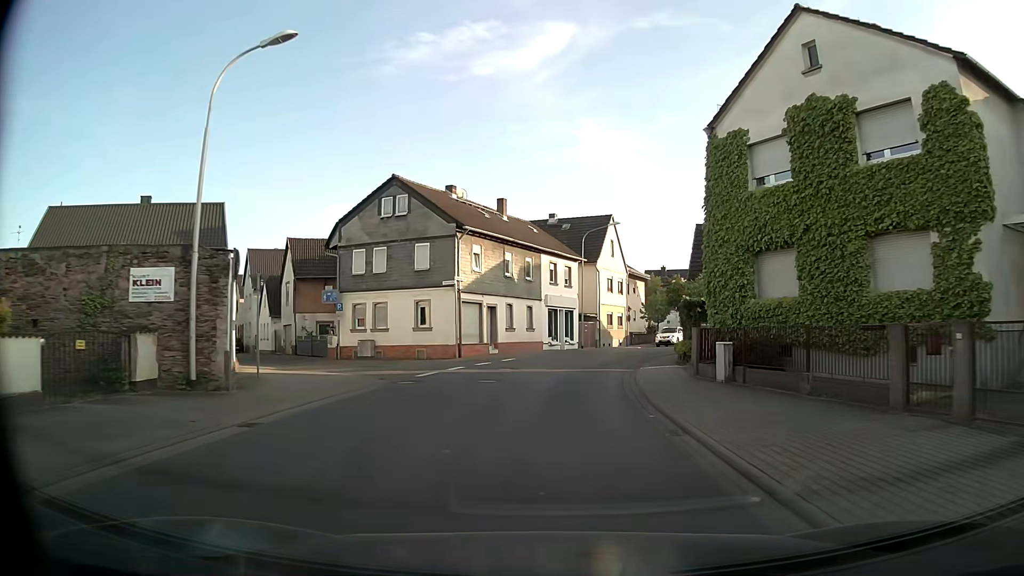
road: tertiary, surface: asphalt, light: Day
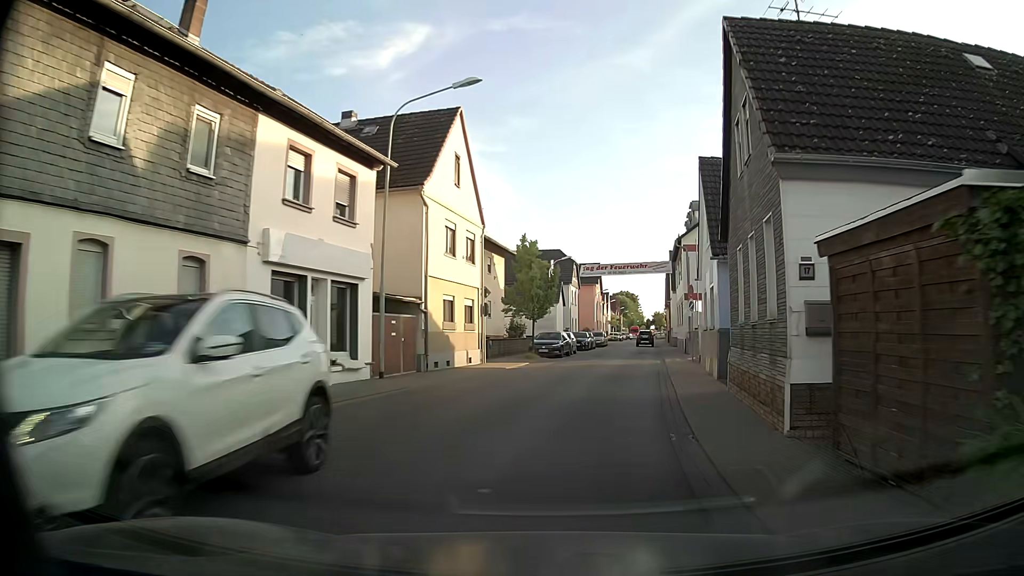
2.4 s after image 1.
(+2.4, +26.2) m; +14°
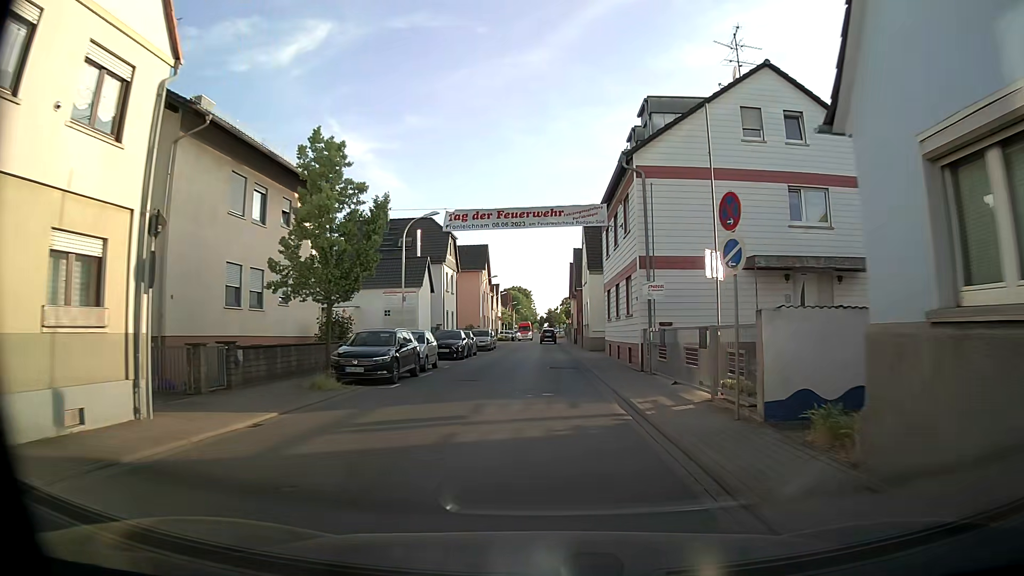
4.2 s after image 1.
(+1.9, +19.3) m; +9°
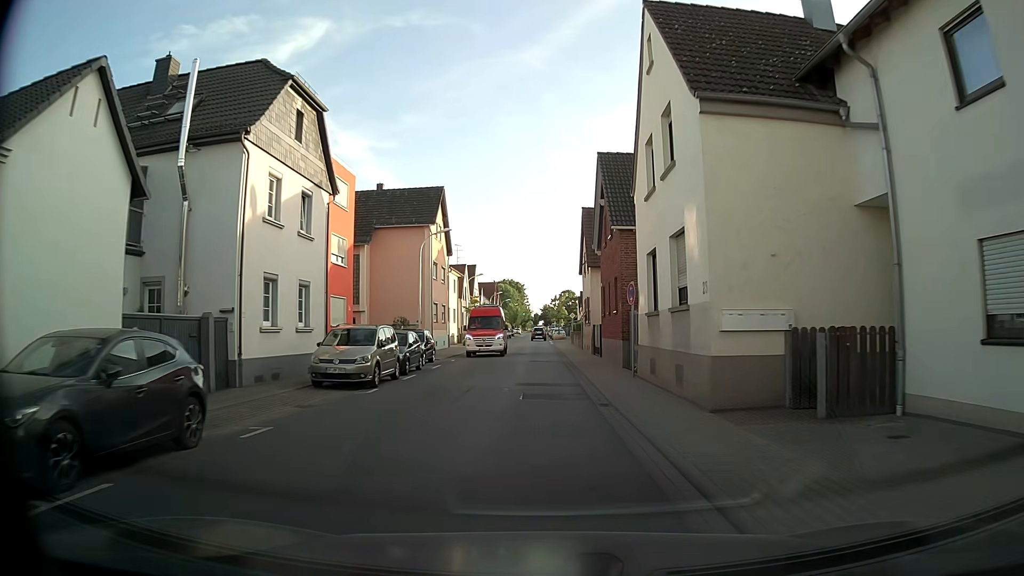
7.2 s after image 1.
(+0.4, +32.8) m; +1°
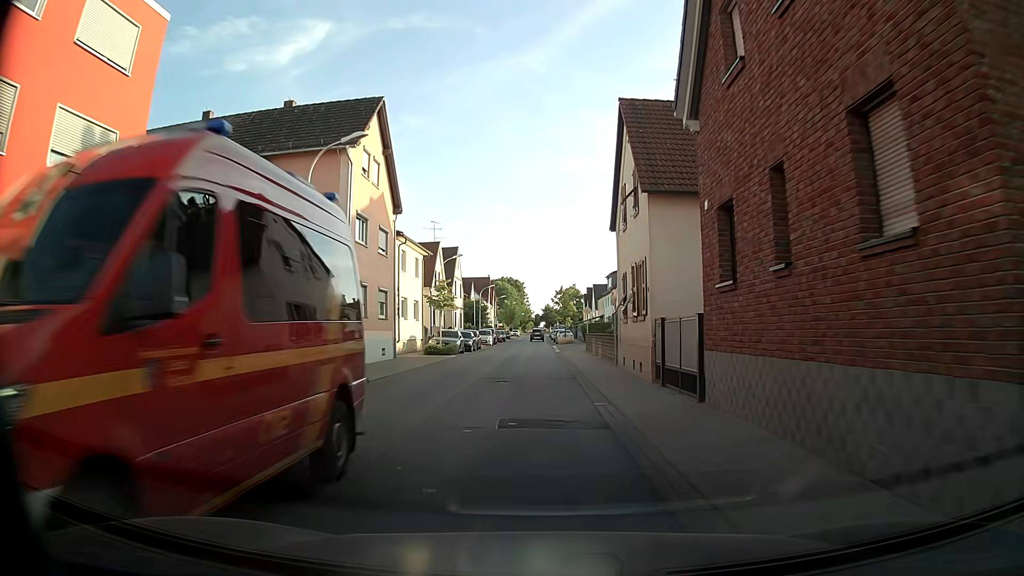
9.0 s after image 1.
(+0.1, +20.0) m; 0°
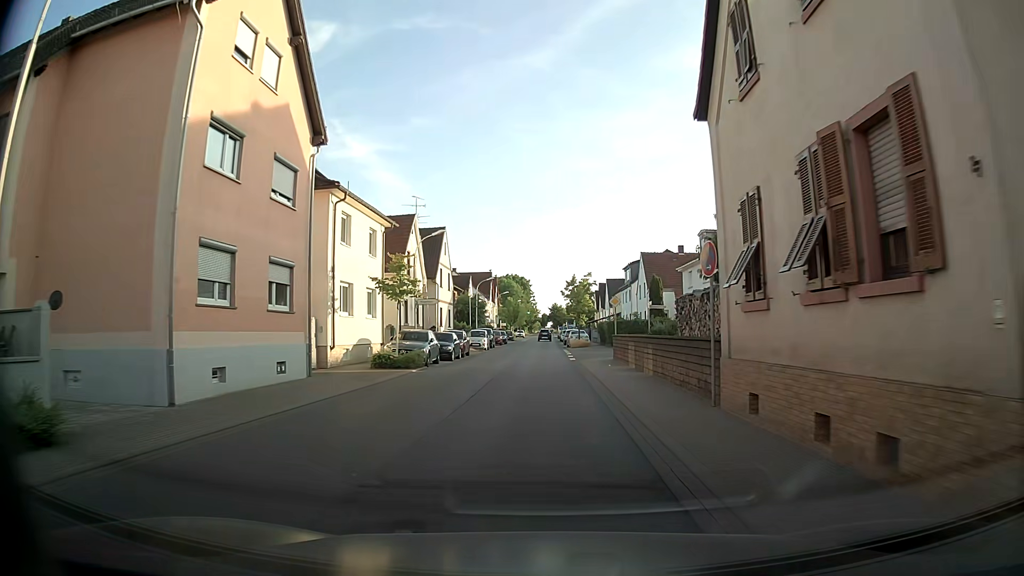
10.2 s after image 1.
(-0.1, +13.4) m; 0°
(0, +10) (0, +20) (0, +30) (0, +40) (0, +50) (0, +60) (0, +70) (0, +80) (0, +90) (0, +100) m
